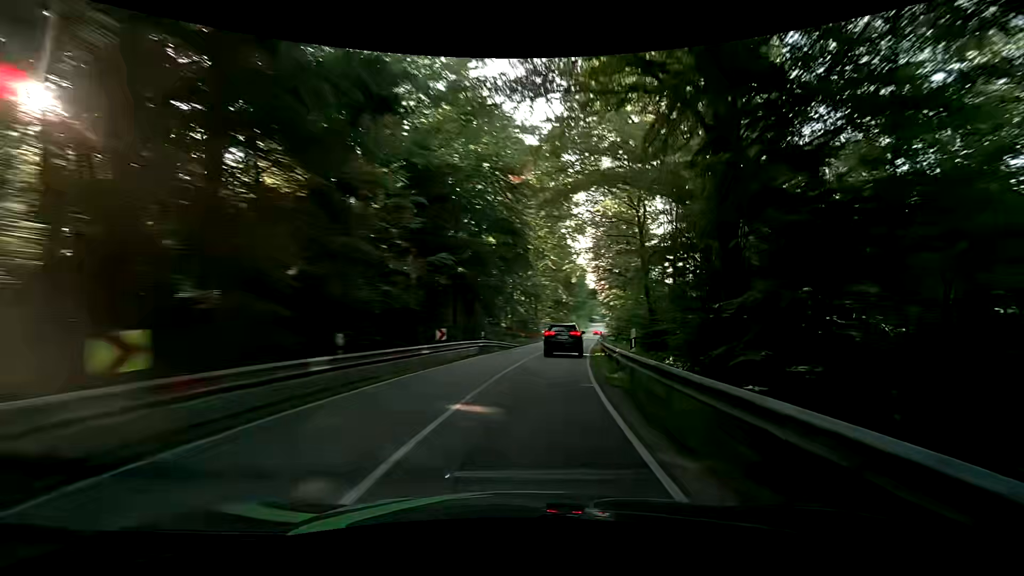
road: secondary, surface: asphalt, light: Day
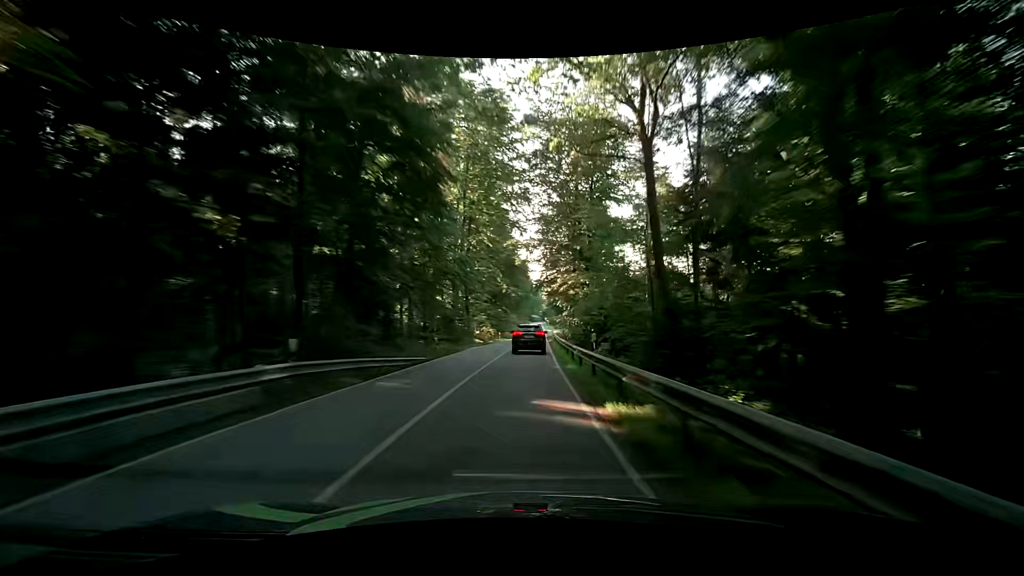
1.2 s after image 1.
(+1.2, +18.6) m; +6°
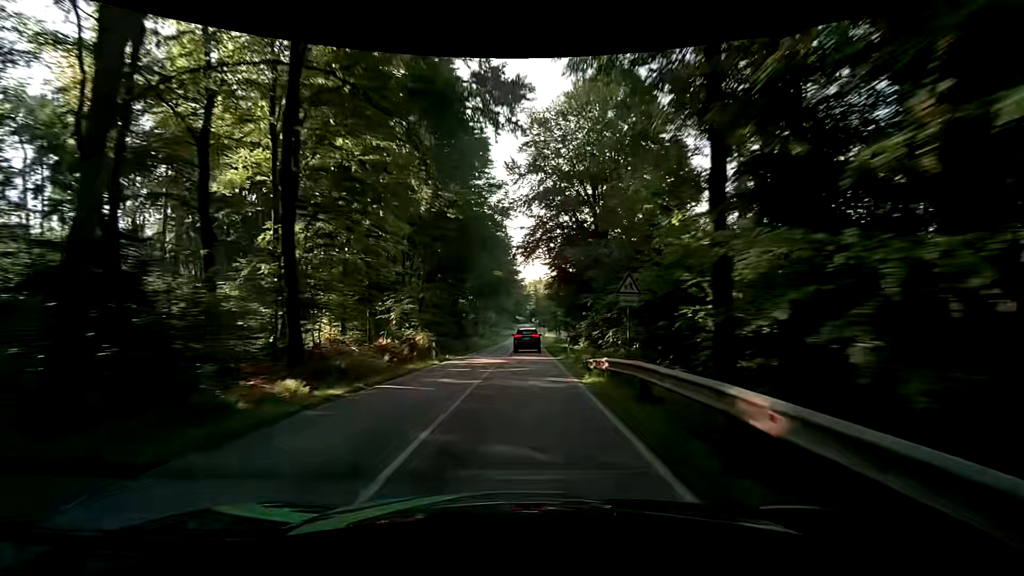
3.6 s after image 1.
(+1.6, +41.1) m; +2°
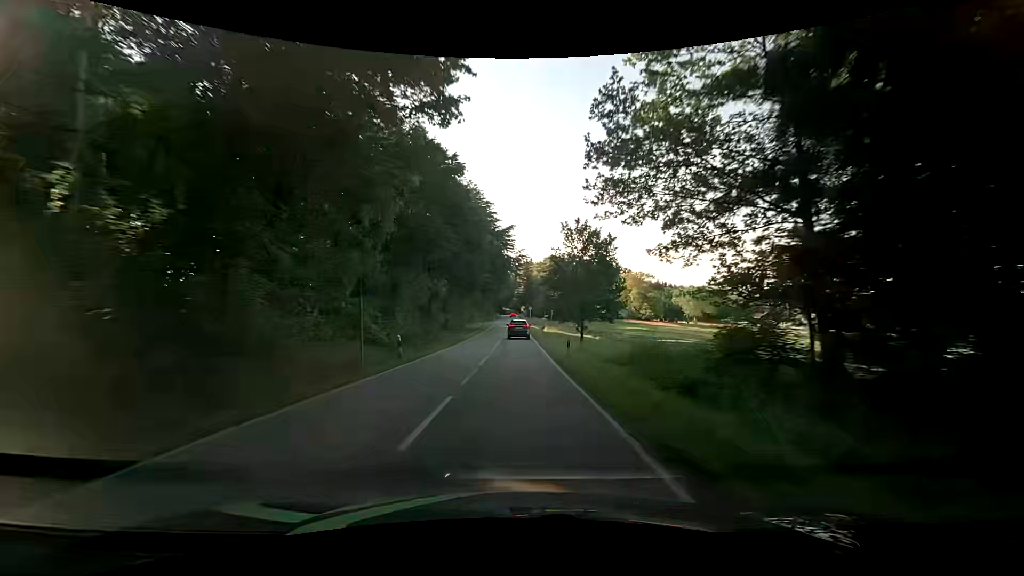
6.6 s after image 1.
(+1.1, +57.1) m; +2°
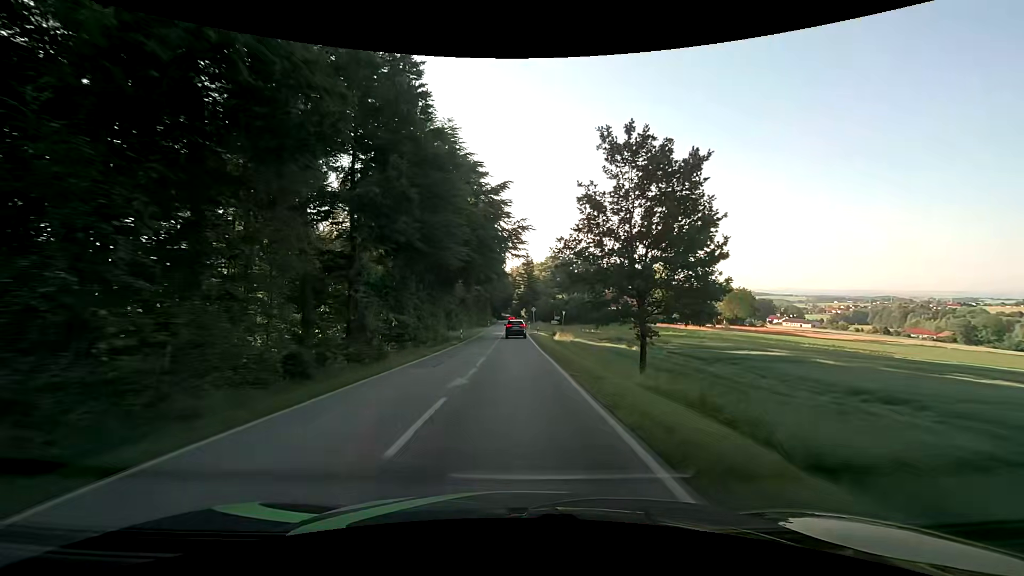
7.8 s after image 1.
(-0.3, +24.1) m; -1°
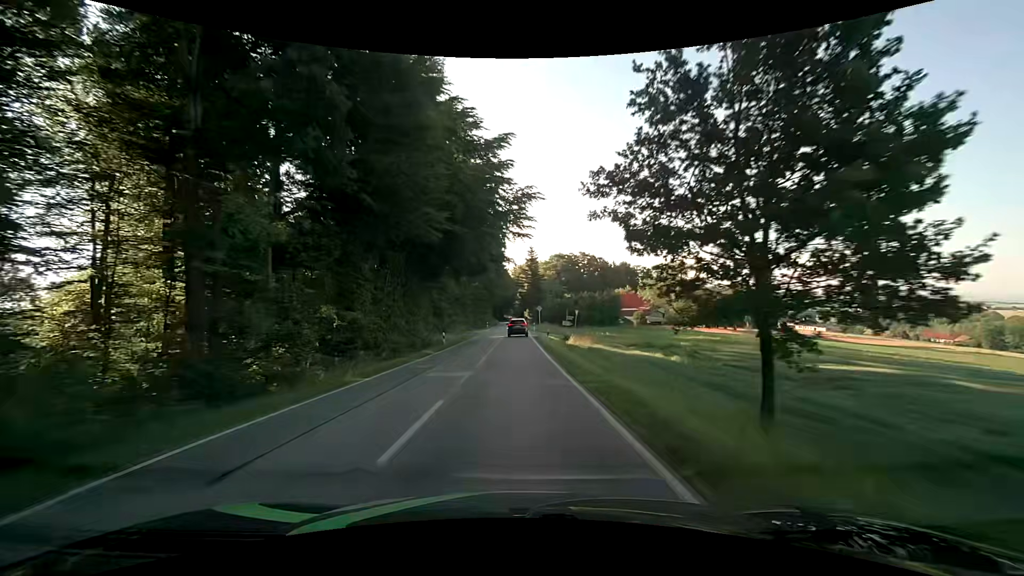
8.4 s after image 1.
(+0.1, +12.3) m; 0°
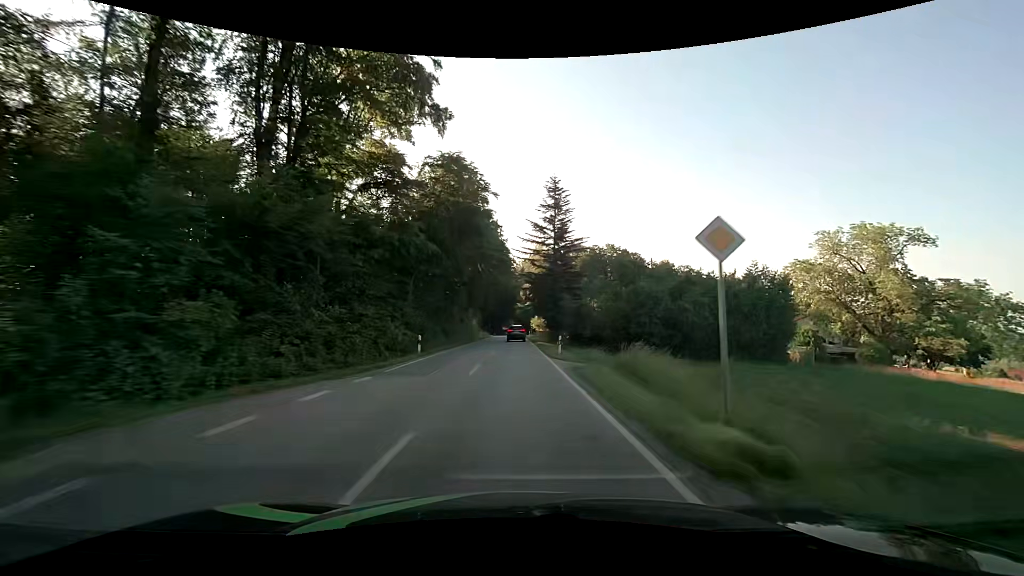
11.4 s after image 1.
(-0.5, +62.2) m; 0°
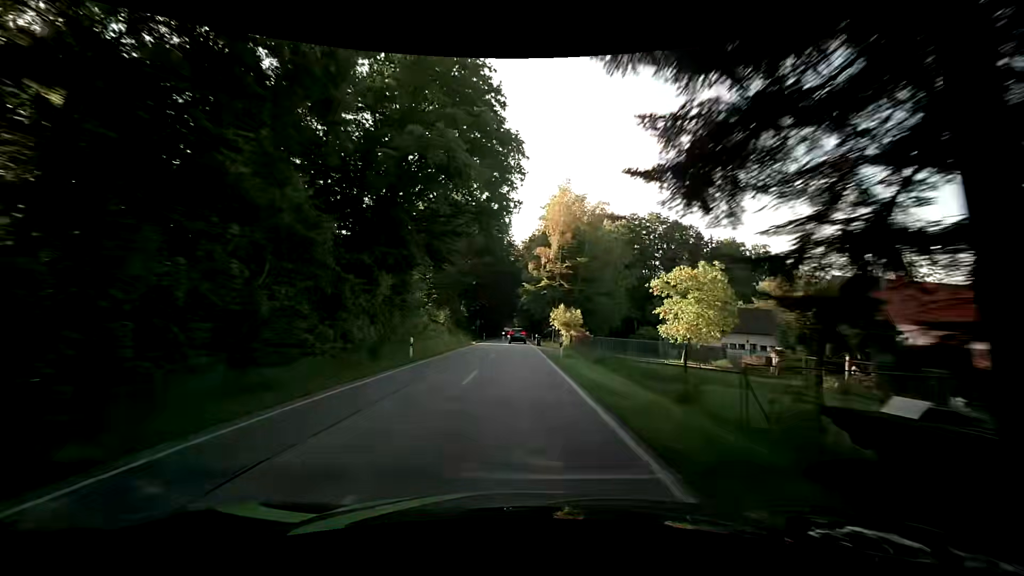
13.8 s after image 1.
(-0.1, +50.0) m; -1°
(0, +10) (0, +20) (0, +30) (0, +40) (0, +50) (0, +60) (0, +70) (0, +80) (0, +90) (+1, +100) m
